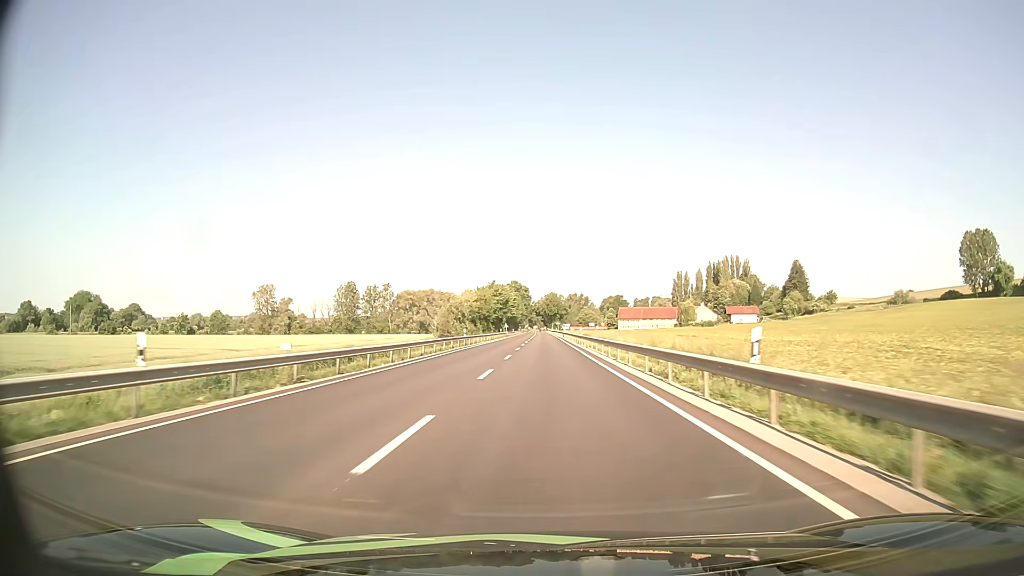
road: primary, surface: asphalt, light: Day
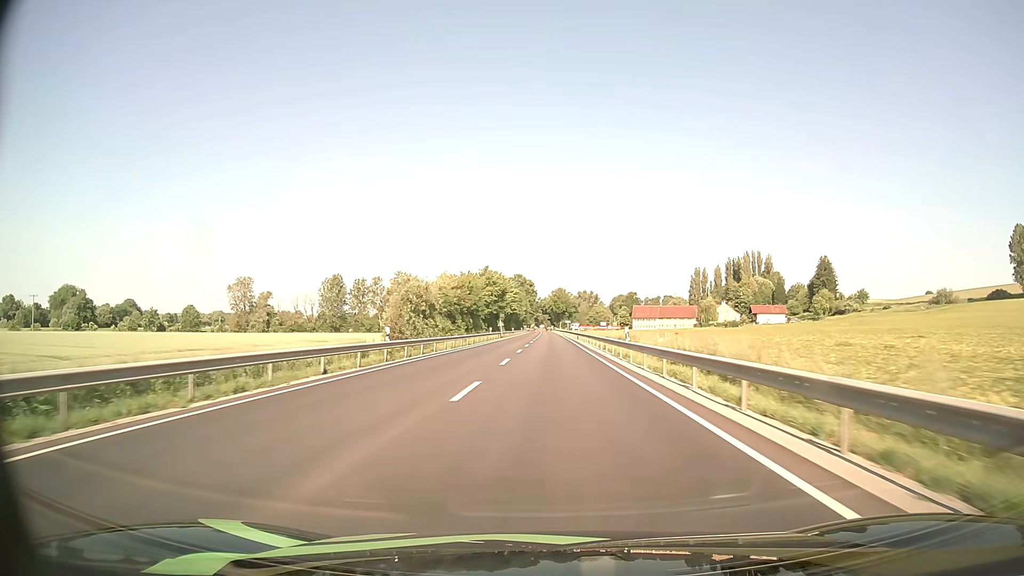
(-0.2, +30.4) m; -1°
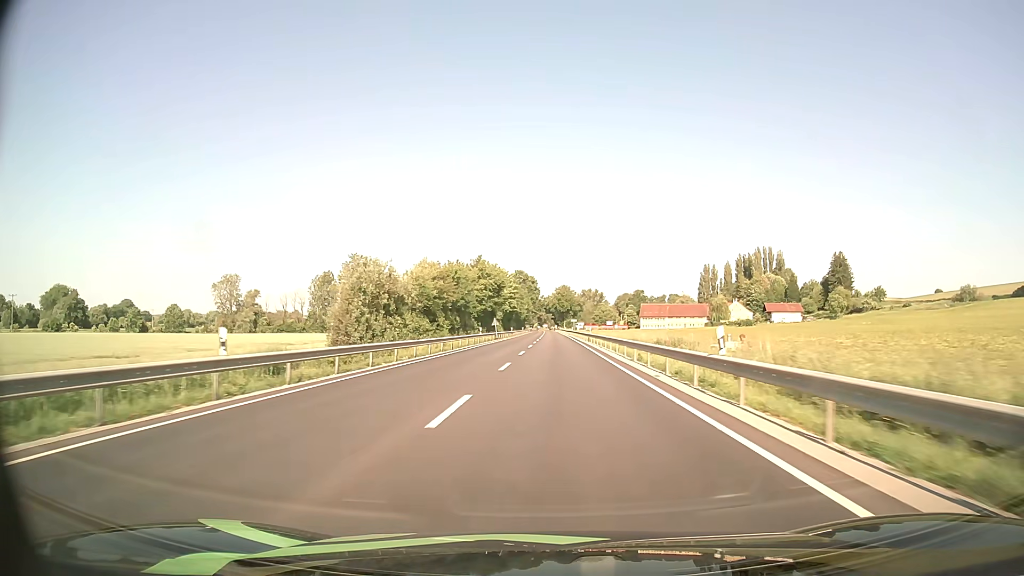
(0.0, +15.3) m; 0°
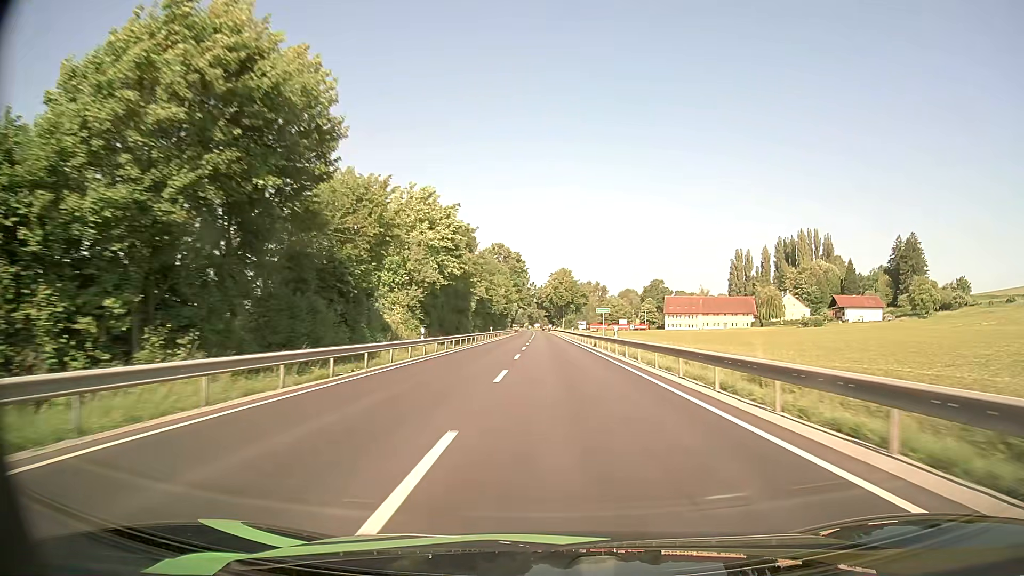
(0.0, +77.3) m; 0°
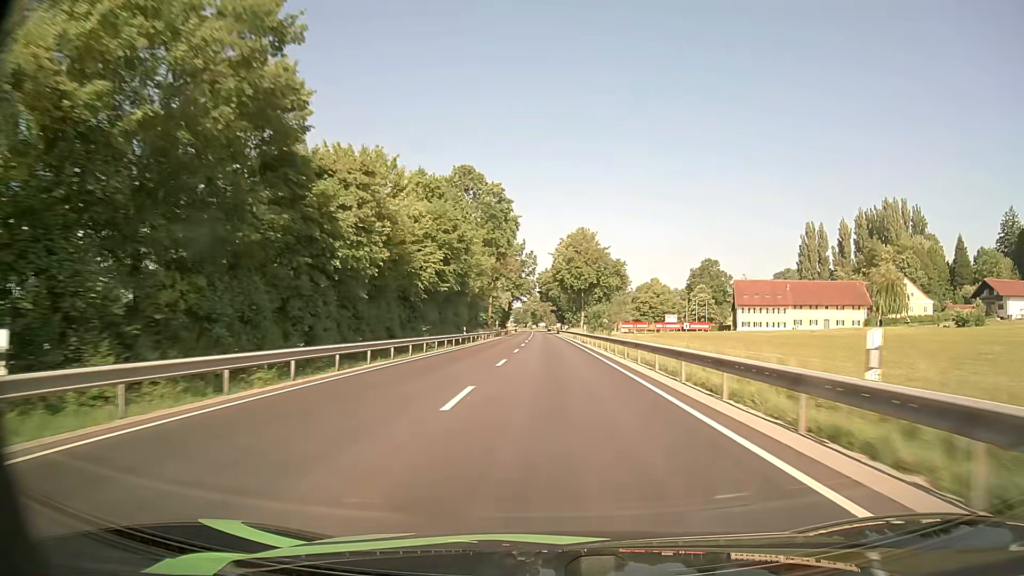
(-0.1, +78.6) m; -1°
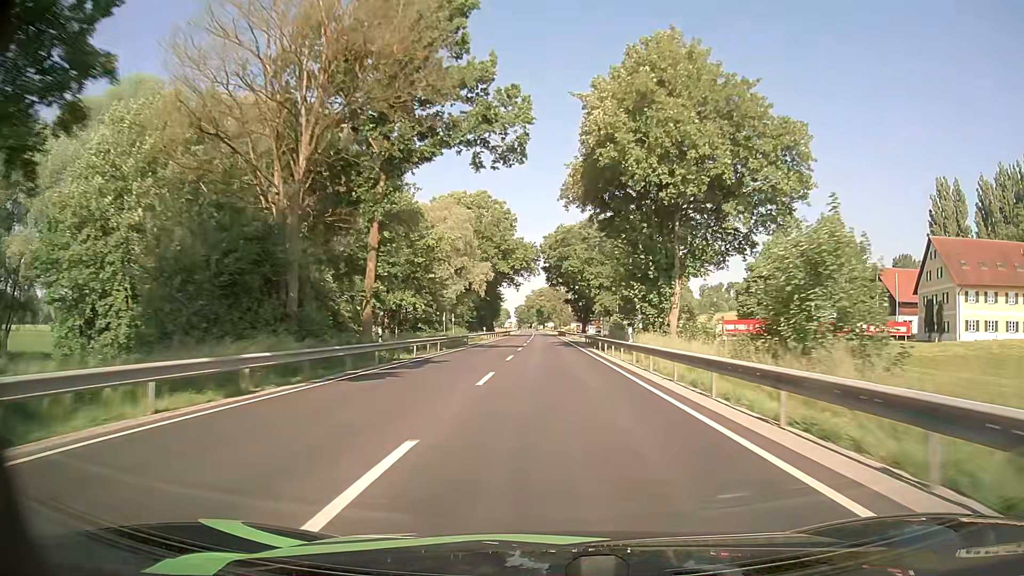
(-0.4, +79.7) m; -1°
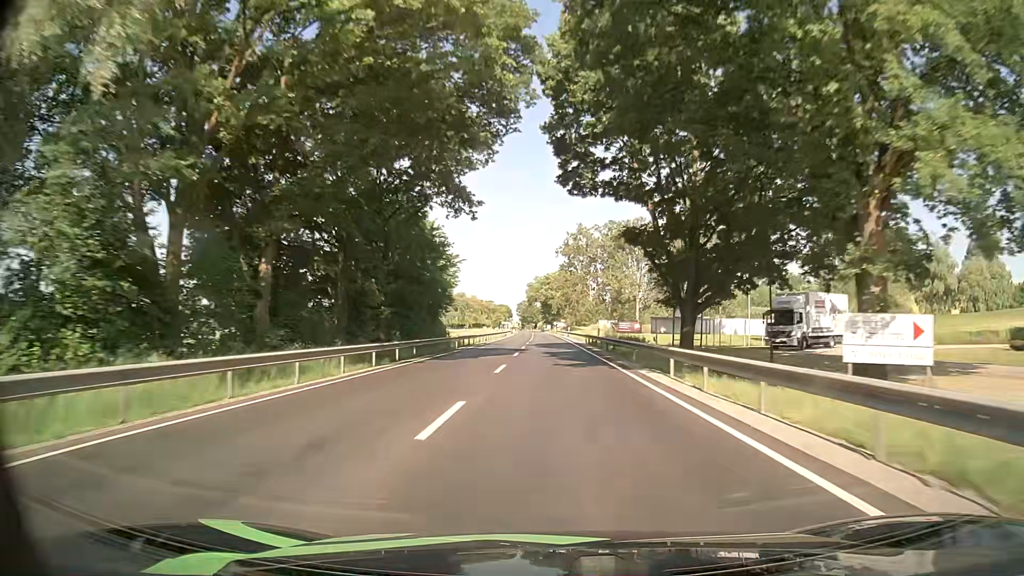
(-0.6, +80.5) m; -1°
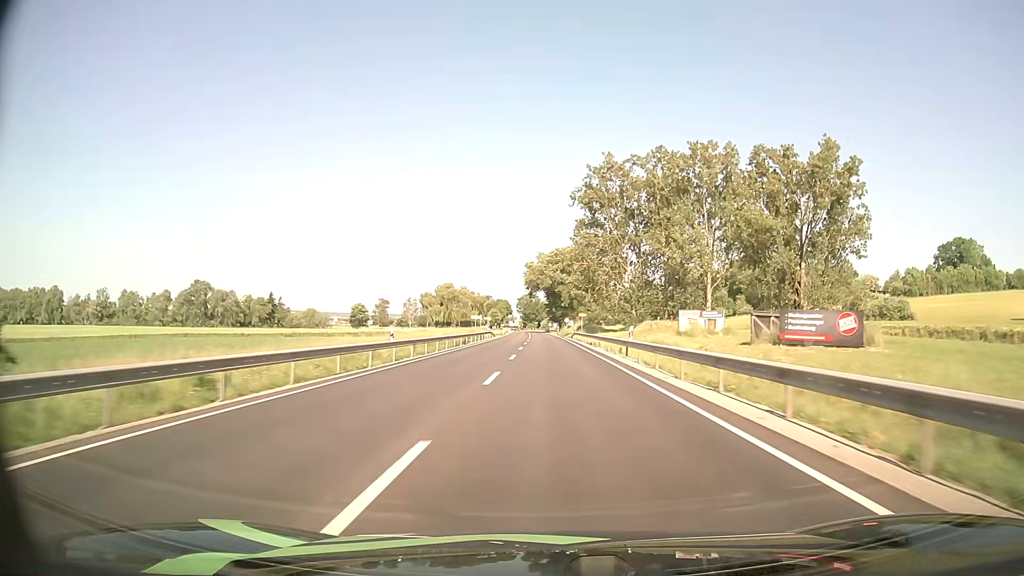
(-0.3, +65.0) m; 0°
(0, +10) (0, +20) (0, +30) (0, +40) (0, +50) (0, +60) (0, +70) (0, +80) (-1, +90) (-1, +100) m
